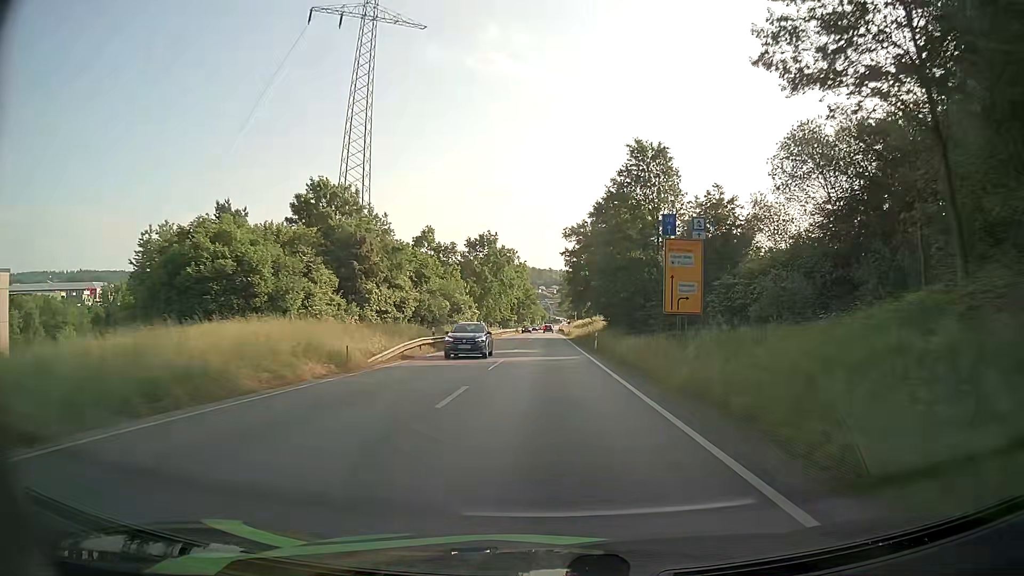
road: primary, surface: asphalt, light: Day
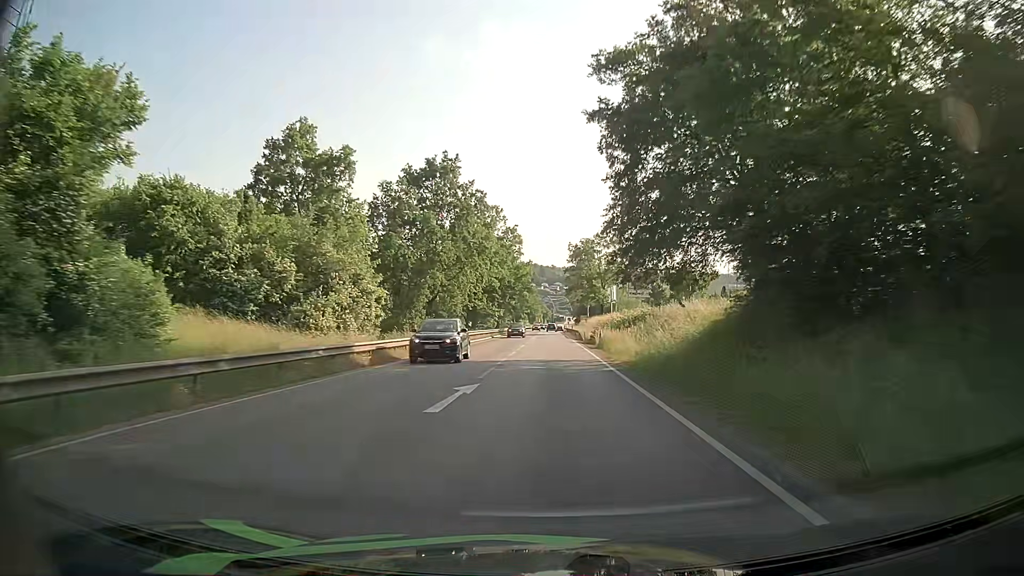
(-0.2, +49.9) m; 0°
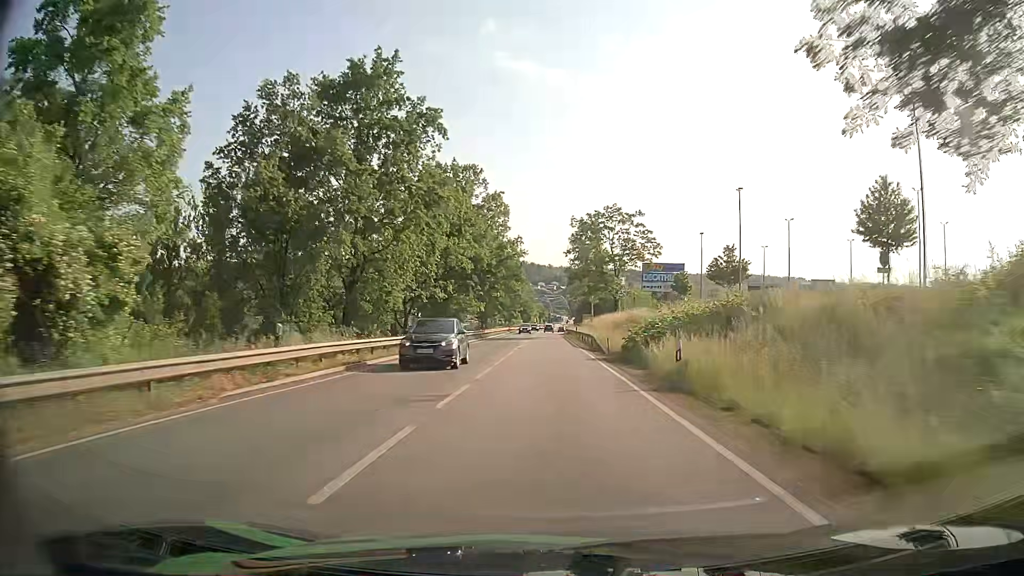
(0.0, +23.8) m; 0°
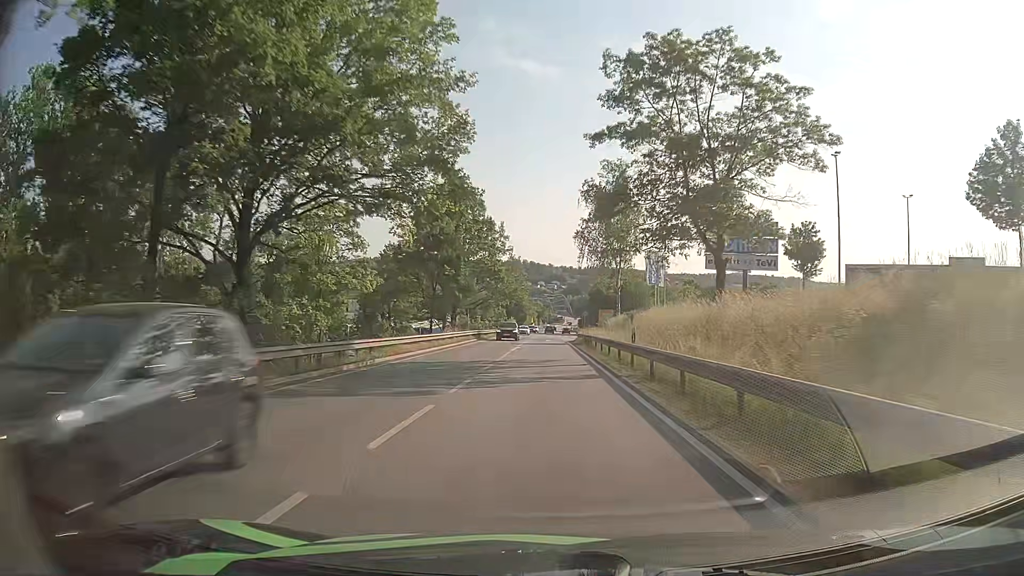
(+0.2, +45.6) m; 0°
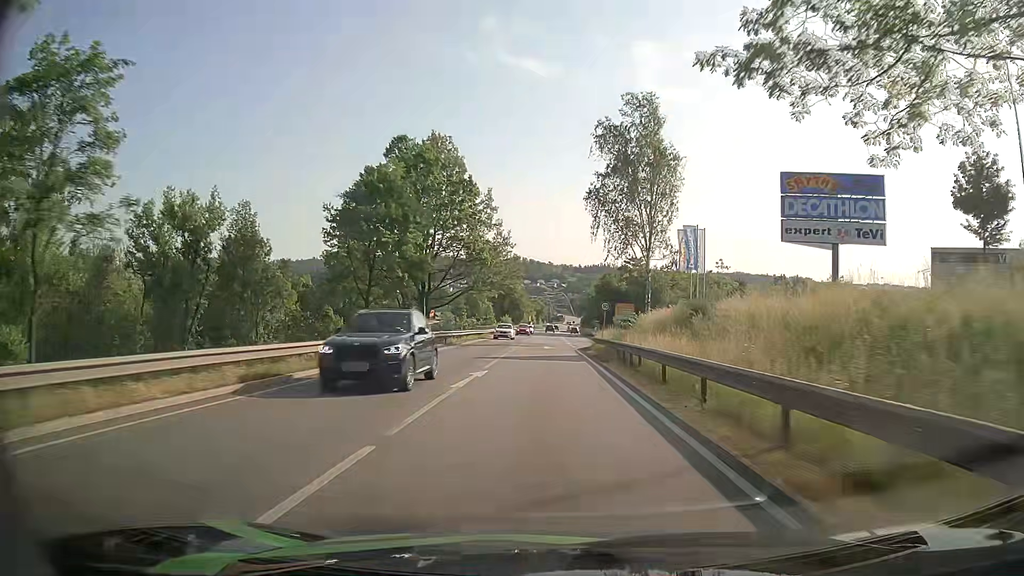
(-0.1, +21.9) m; 0°
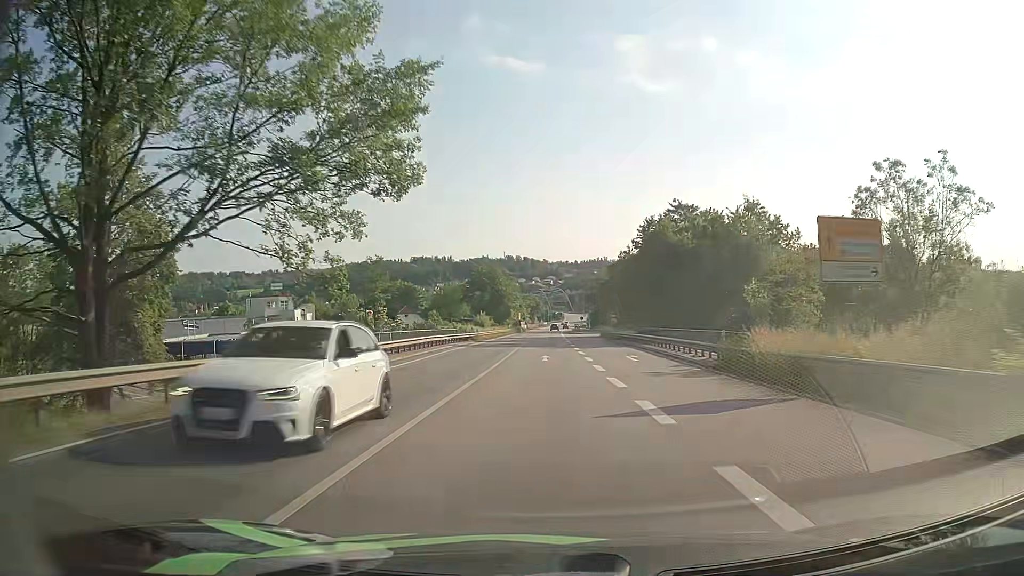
(-0.1, +52.8) m; 0°
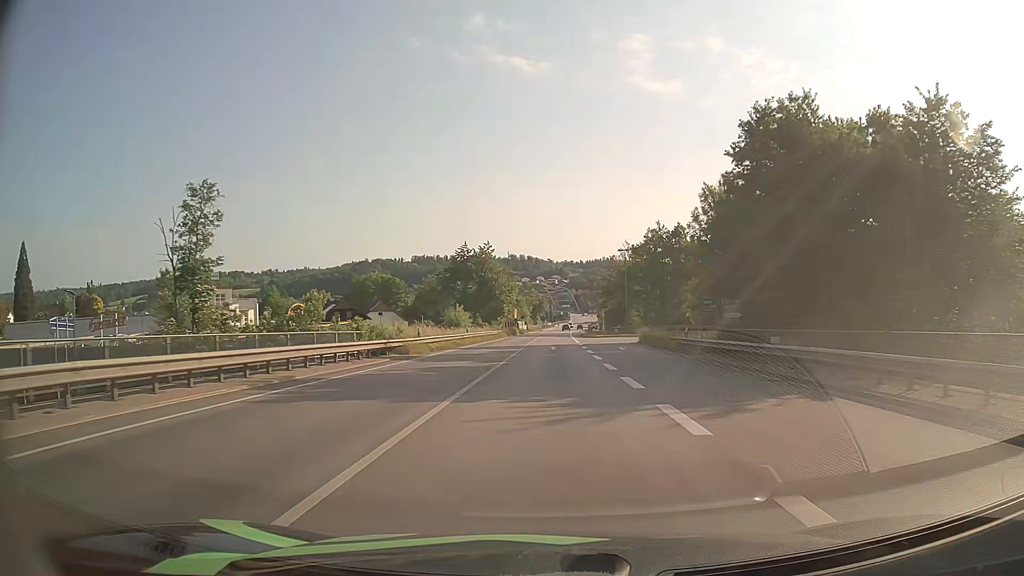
(-0.2, +31.3) m; 0°
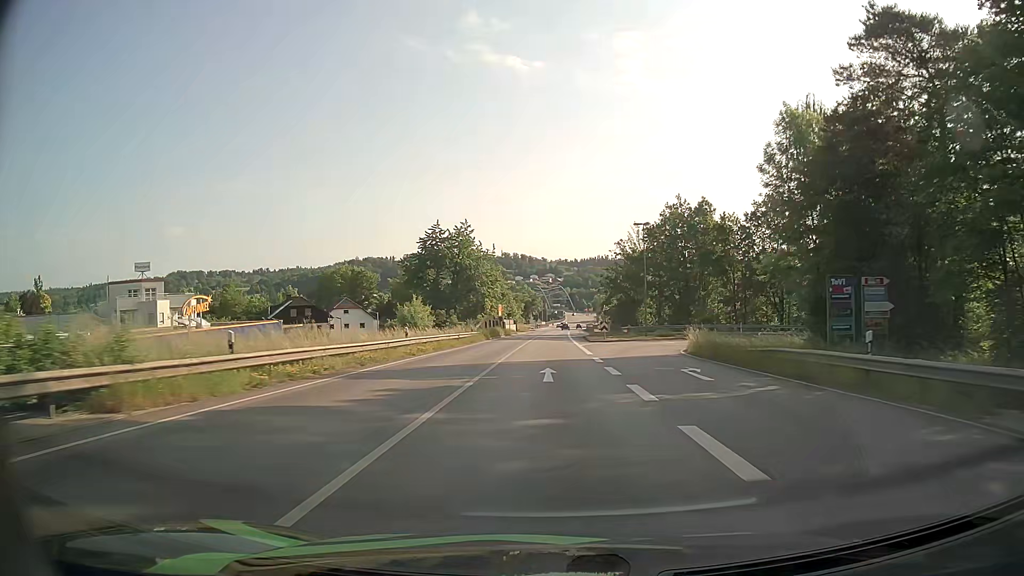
(+0.1, +20.5) m; 0°
(0, +10) (0, +20) (0, +30) (0, +40) (+1, +50) (+1, +60) (+1, +70) (+1, +80) (+1, +90) (+2, +100) m
